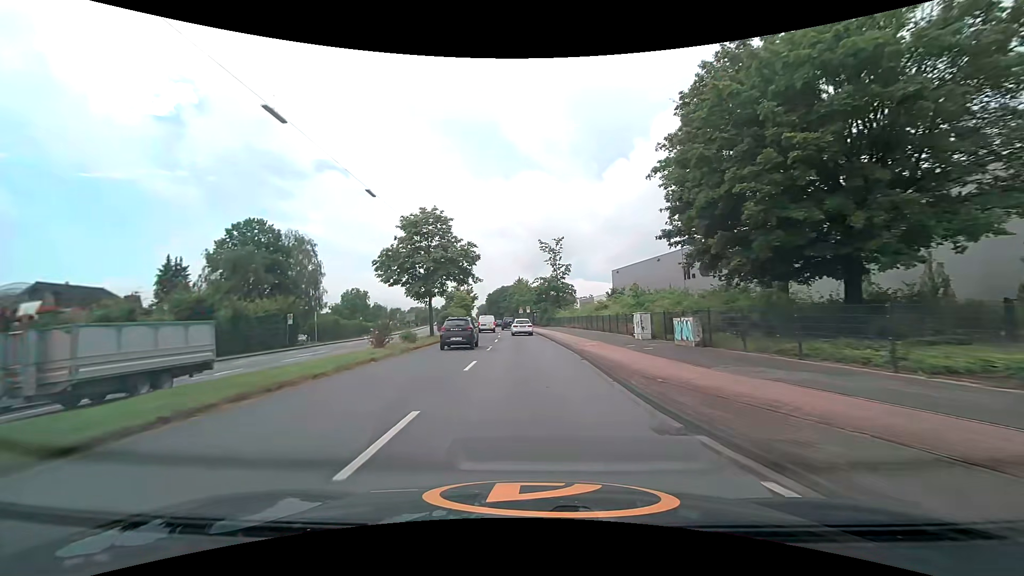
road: secondary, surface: asphalt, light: Day
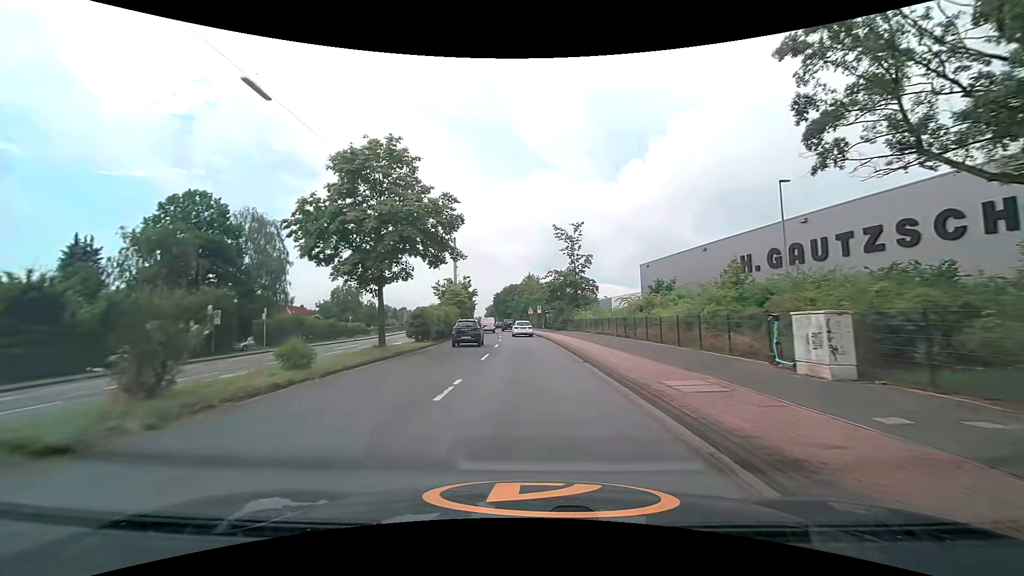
(-0.2, +13.9) m; -1°
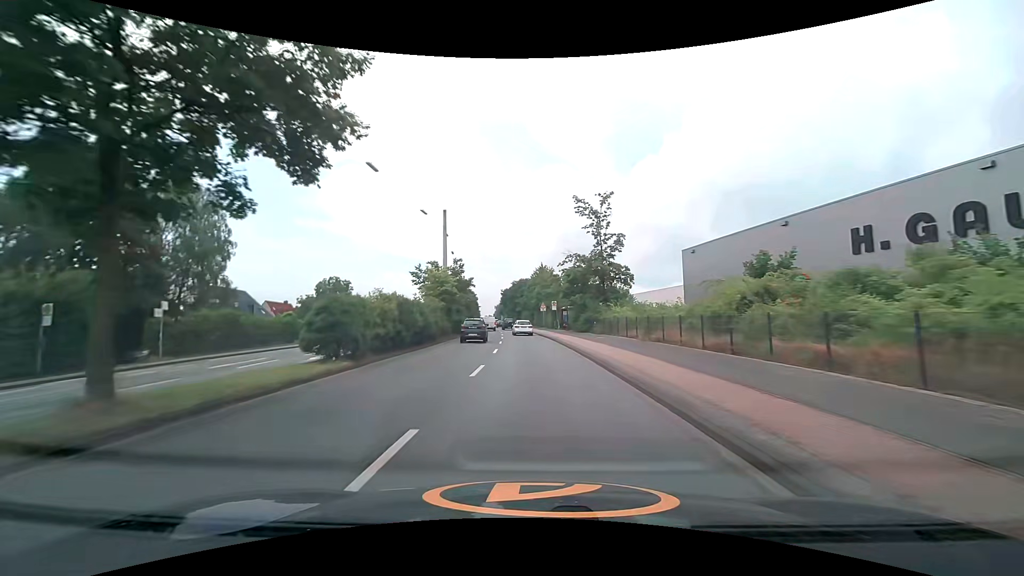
(-0.1, +14.6) m; -1°
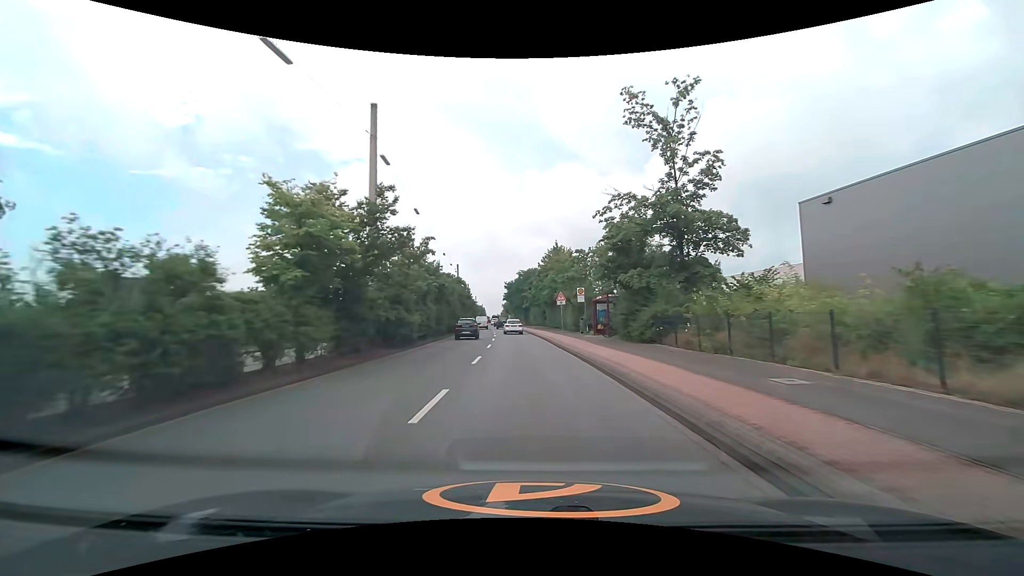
(-0.2, +23.2) m; -1°
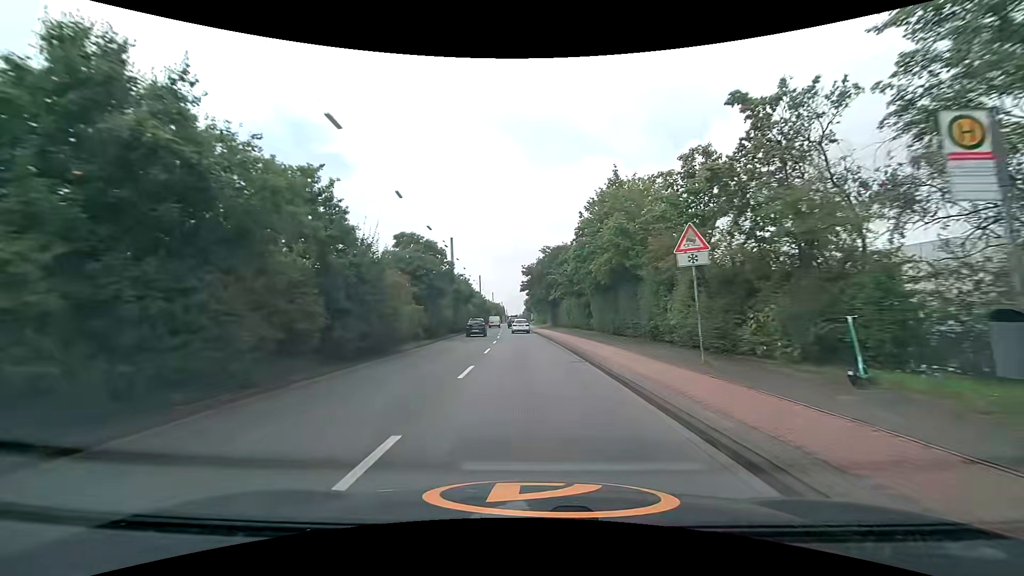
(-0.6, +30.2) m; -2°
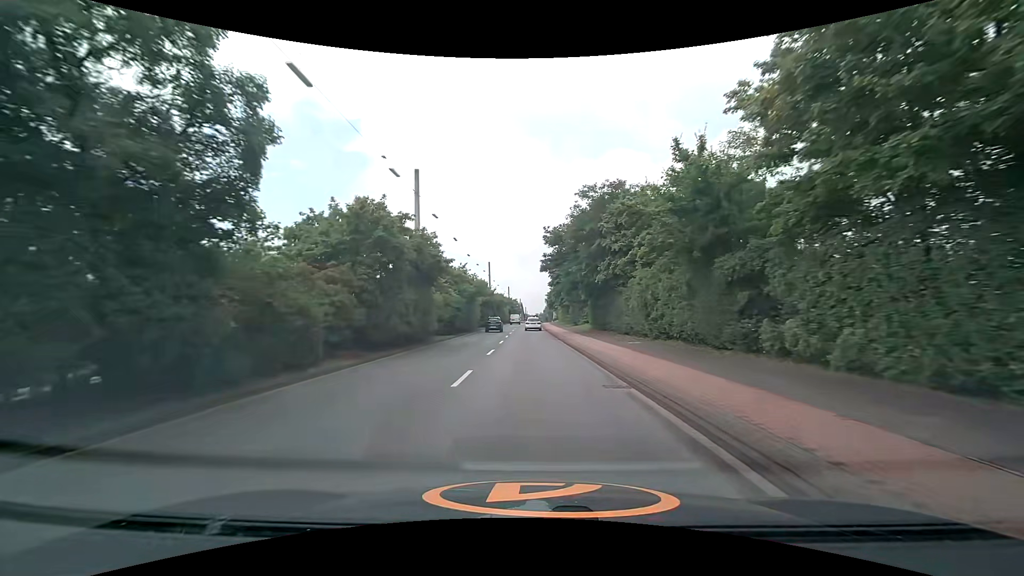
(-0.7, +28.2) m; -3°
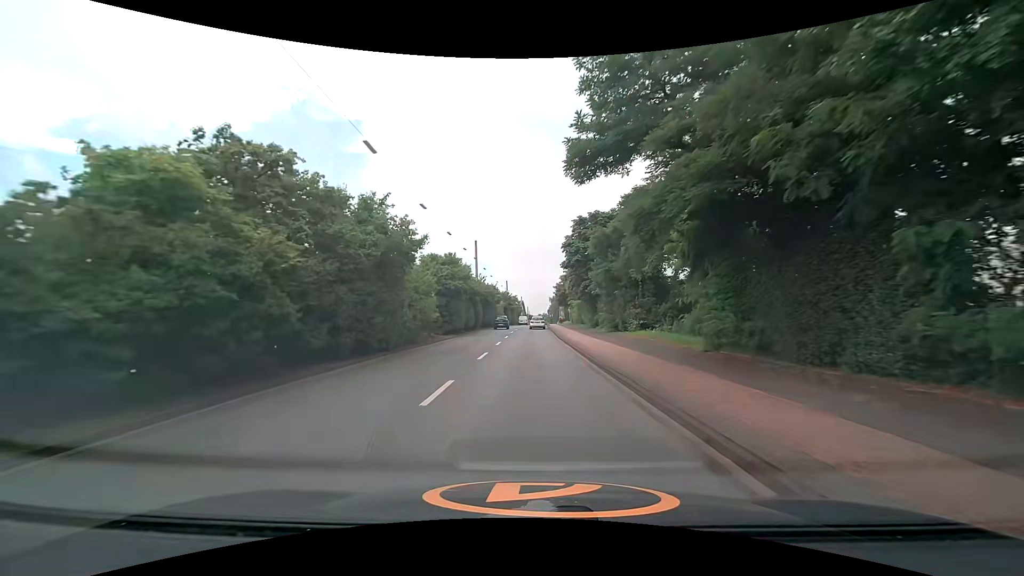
(-0.1, +28.6) m; 0°
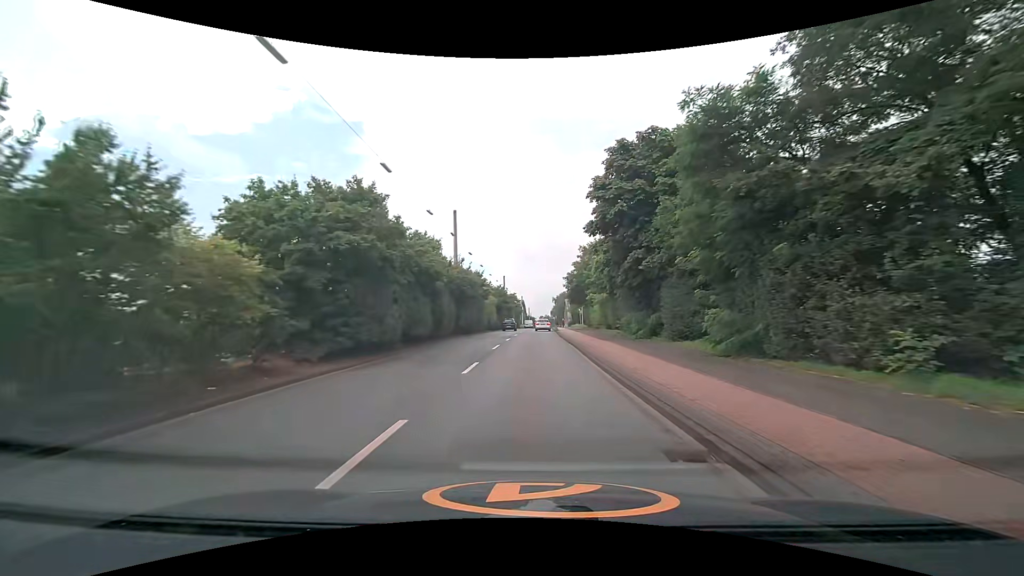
(-0.1, +21.5) m; 0°
(0, +10) (0, +20) (0, +30) (0, +40) (0, +50) (0, +60) (+1, +70) (+1, +80) (+1, +90) (+2, +100) m
